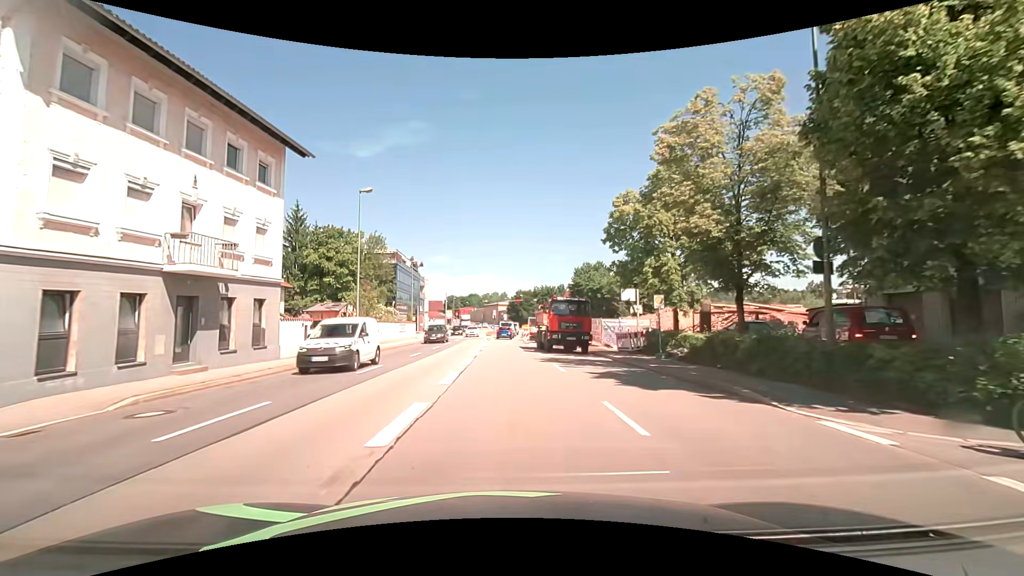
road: primary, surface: asphalt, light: Day
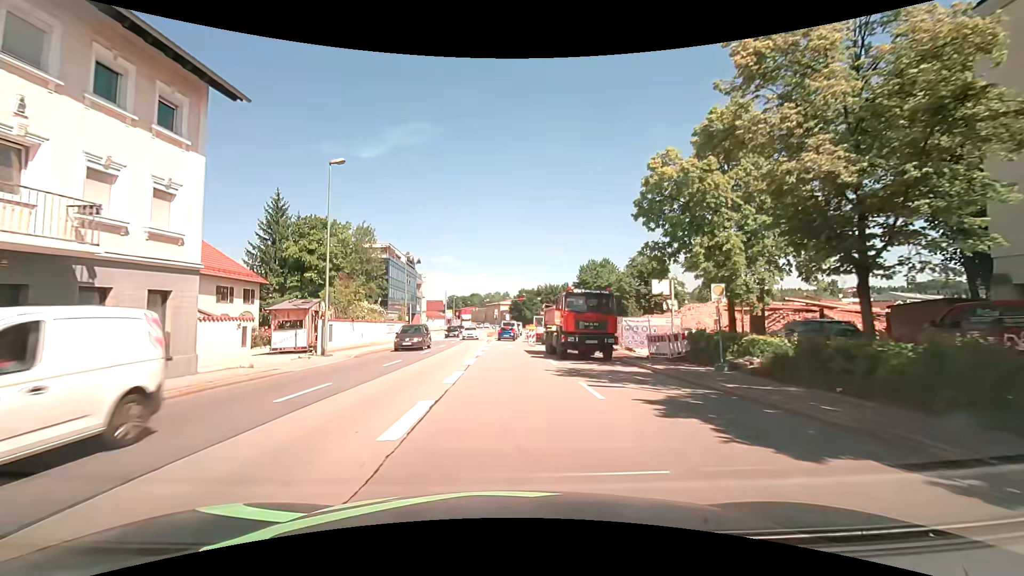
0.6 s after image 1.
(0.0, +5.7) m; 0°
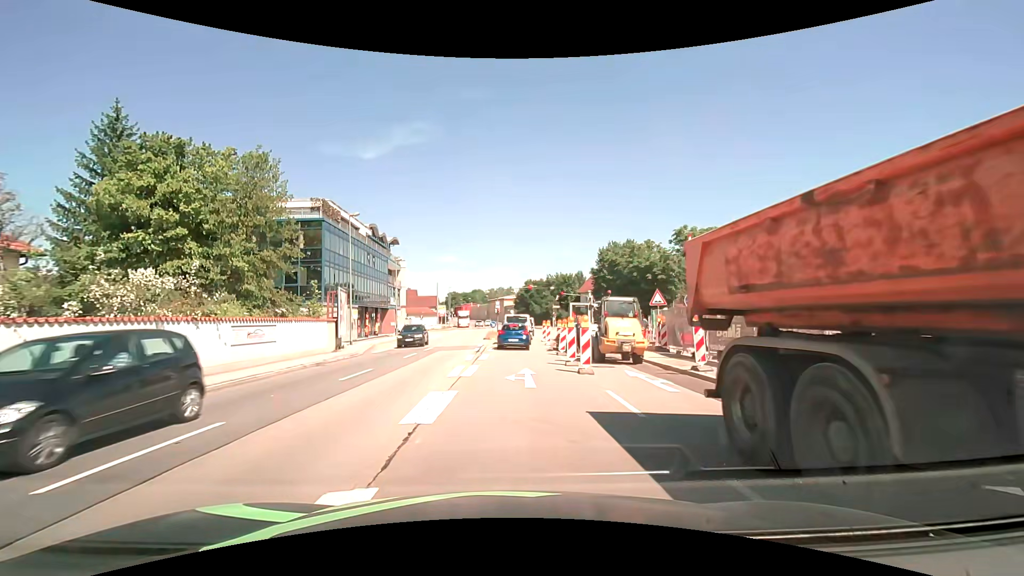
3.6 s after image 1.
(-0.1, +22.6) m; 0°
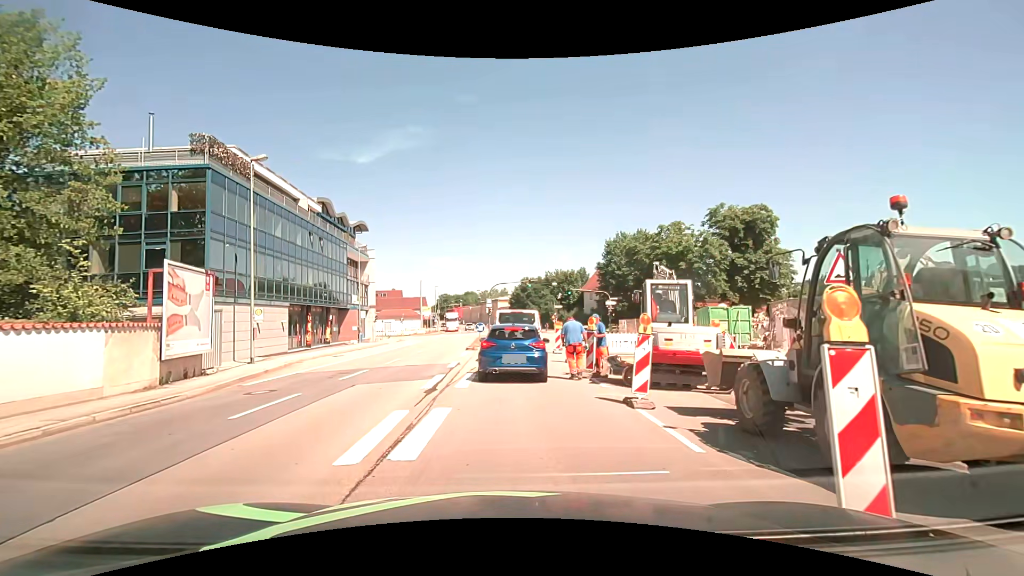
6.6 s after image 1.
(-0.1, +13.7) m; 0°
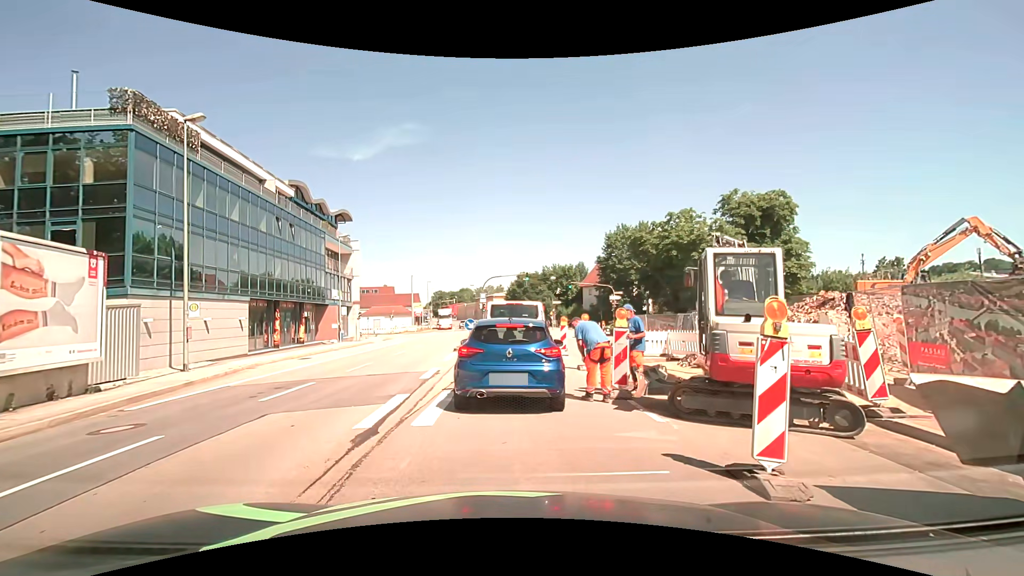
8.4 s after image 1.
(+0.1, +4.4) m; 0°
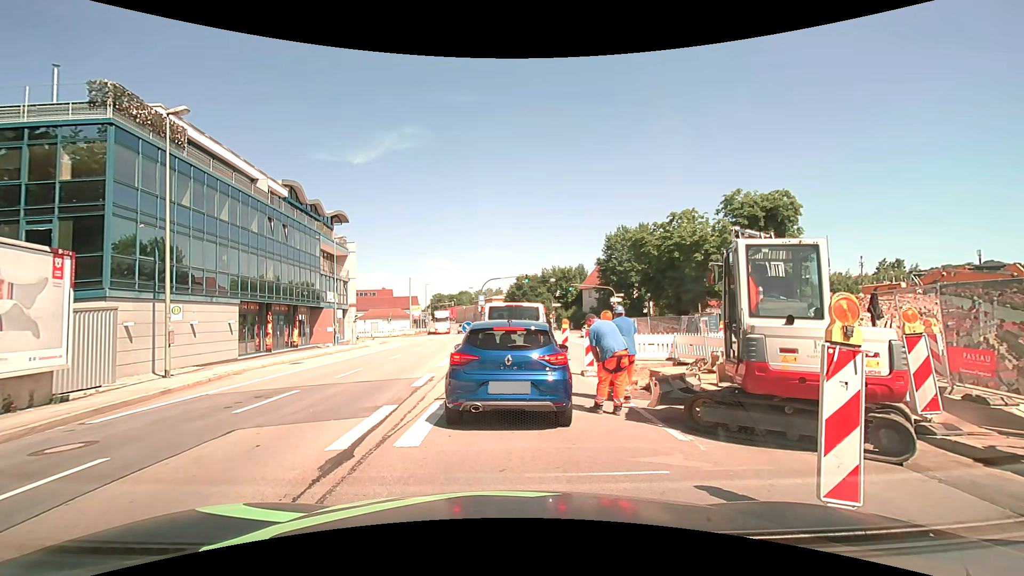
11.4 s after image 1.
(0.0, +1.0) m; 0°
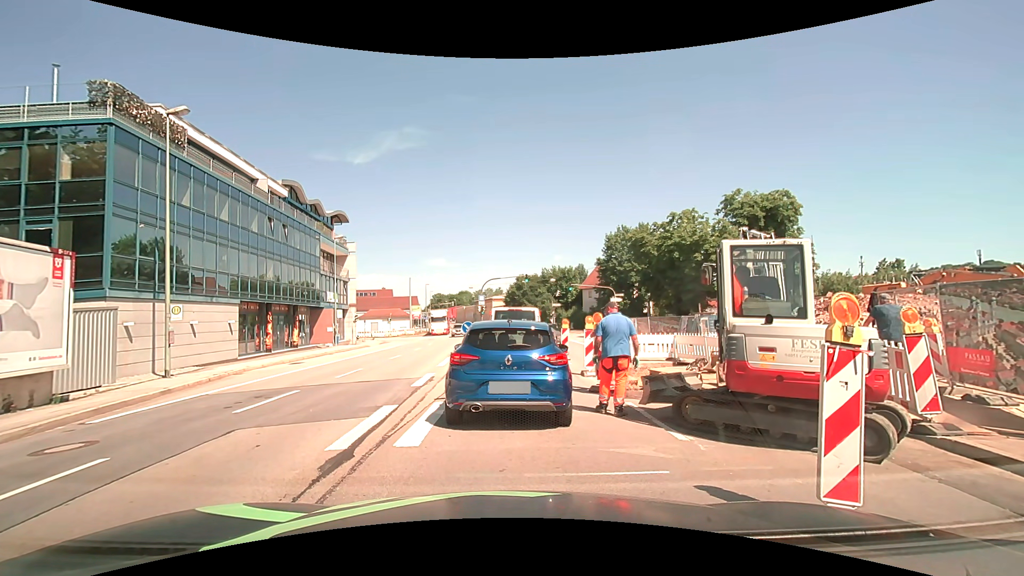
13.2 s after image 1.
(0.0, 0.0) m; 0°
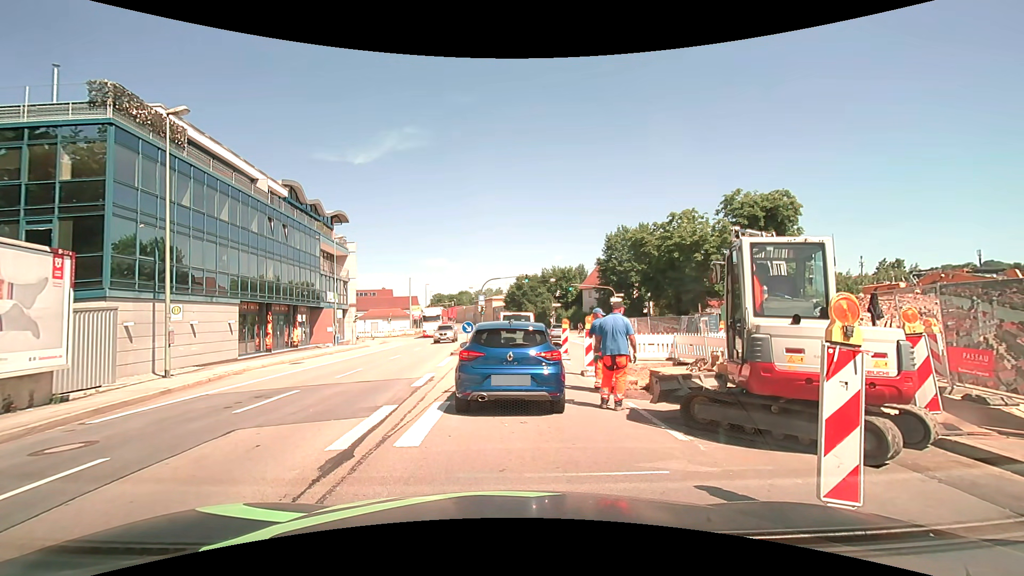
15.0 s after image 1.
(0.0, 0.0) m; 0°
(0, +10) (0, +20) (+1, +30) (+1, +40) (+2, +50) (+1, +60) (+1, +70) (+1, +80) (0, +90) (-1, +100) m
